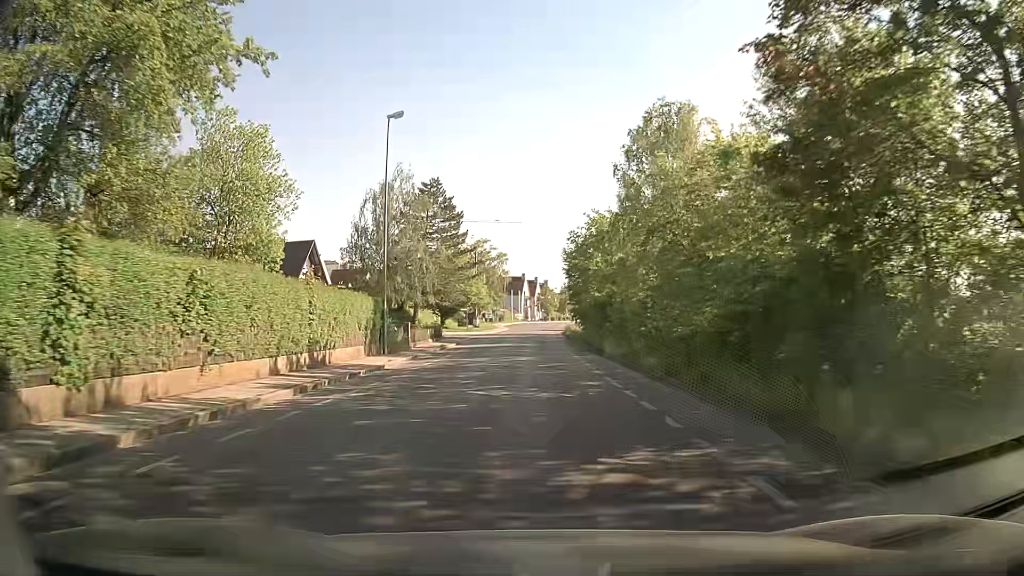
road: tertiary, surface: asphalt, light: Day
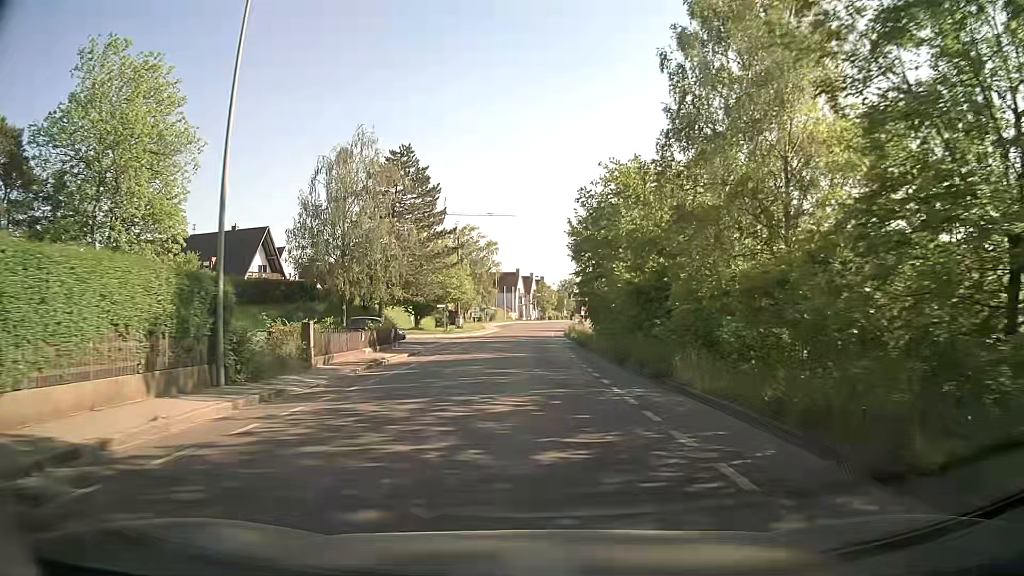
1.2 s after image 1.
(+0.1, +15.4) m; +1°
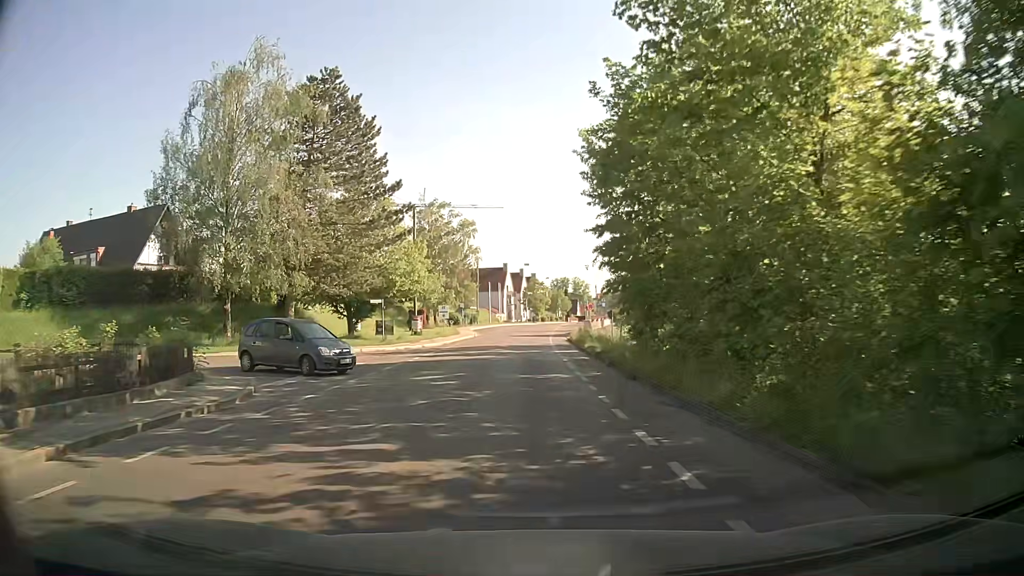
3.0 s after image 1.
(+0.2, +21.9) m; +1°
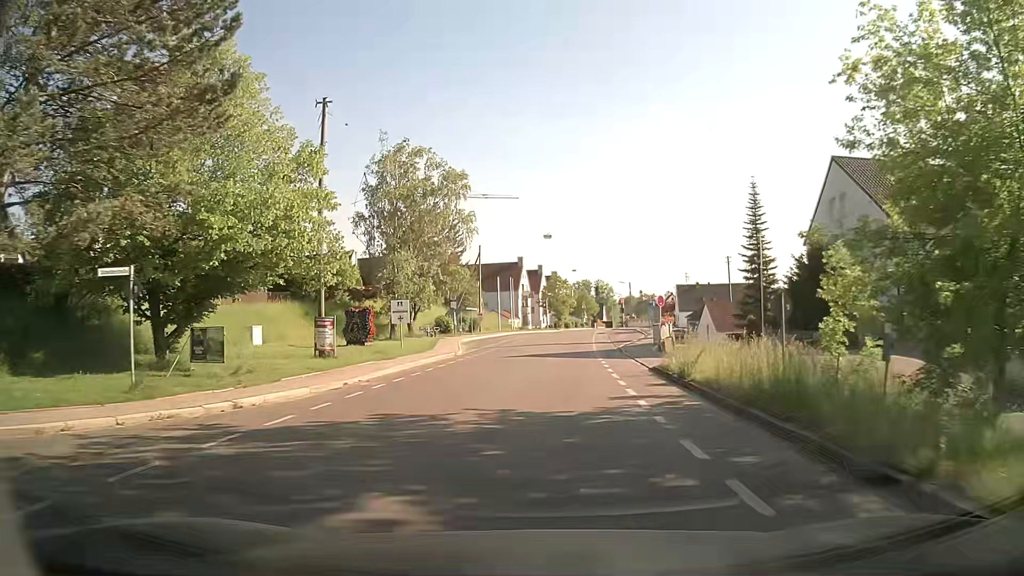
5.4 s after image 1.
(-0.7, +26.8) m; -2°
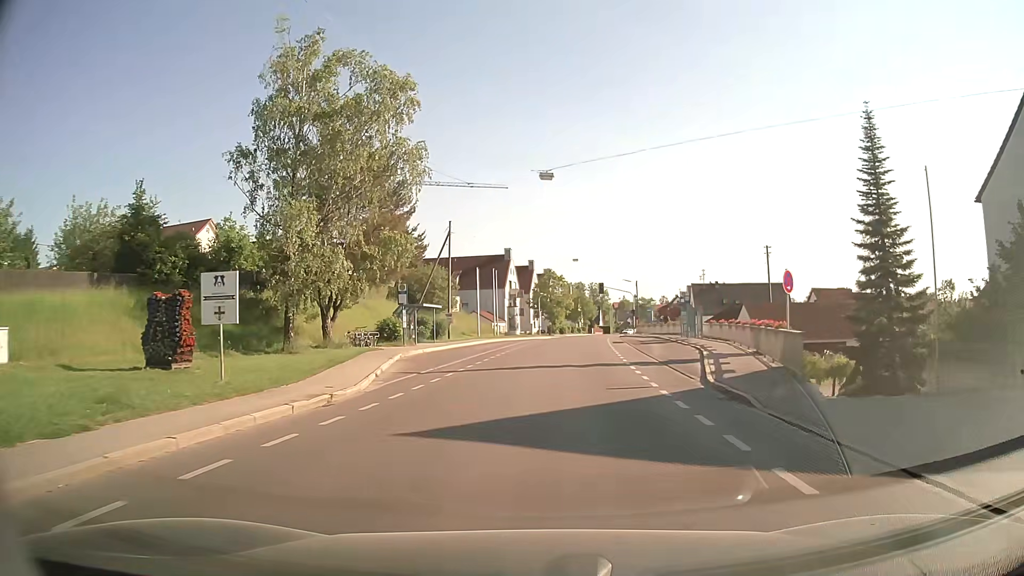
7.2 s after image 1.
(+0.1, +19.6) m; +1°
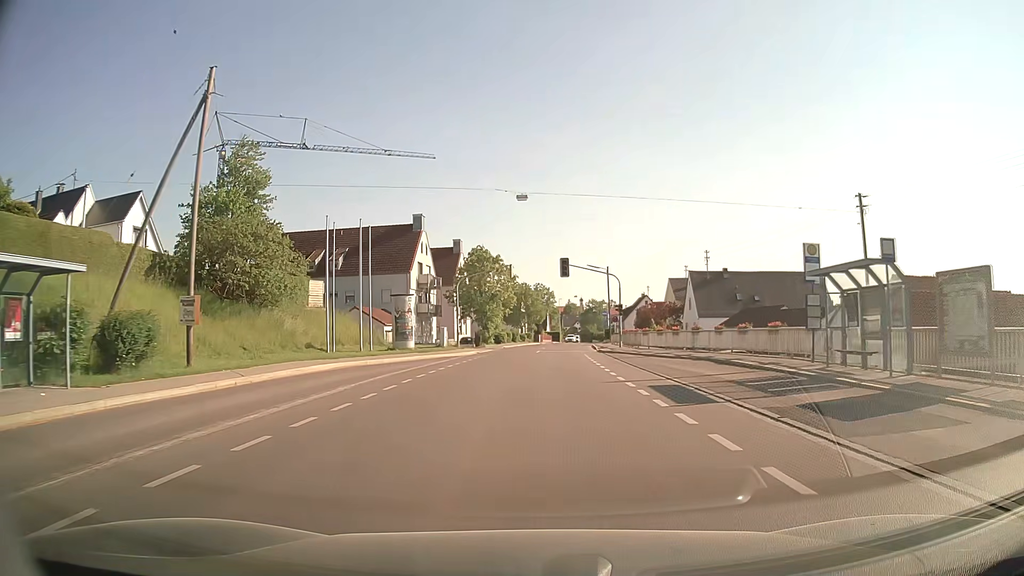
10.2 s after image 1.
(+1.6, +34.5) m; +5°
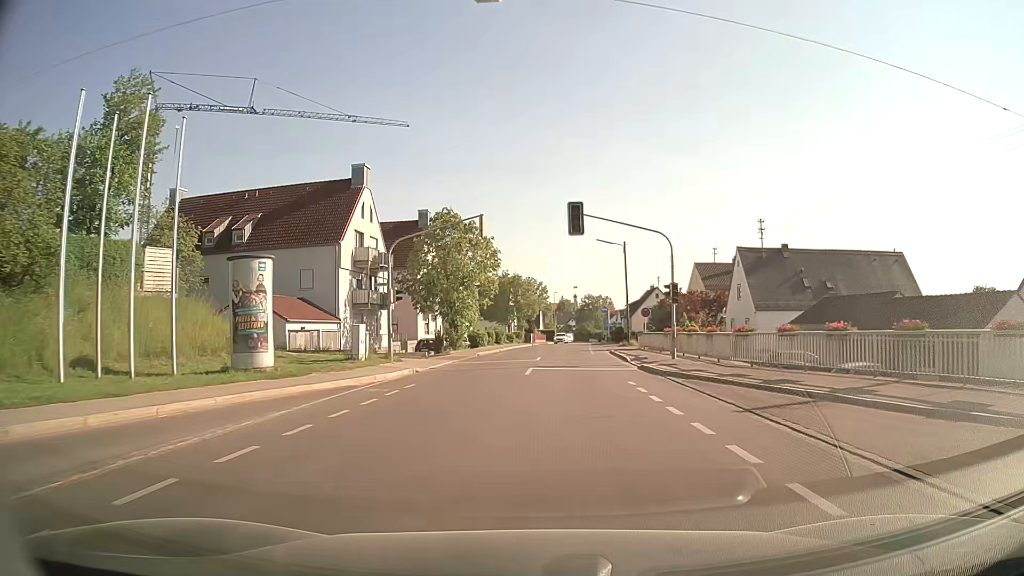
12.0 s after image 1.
(+0.1, +20.6) m; +1°
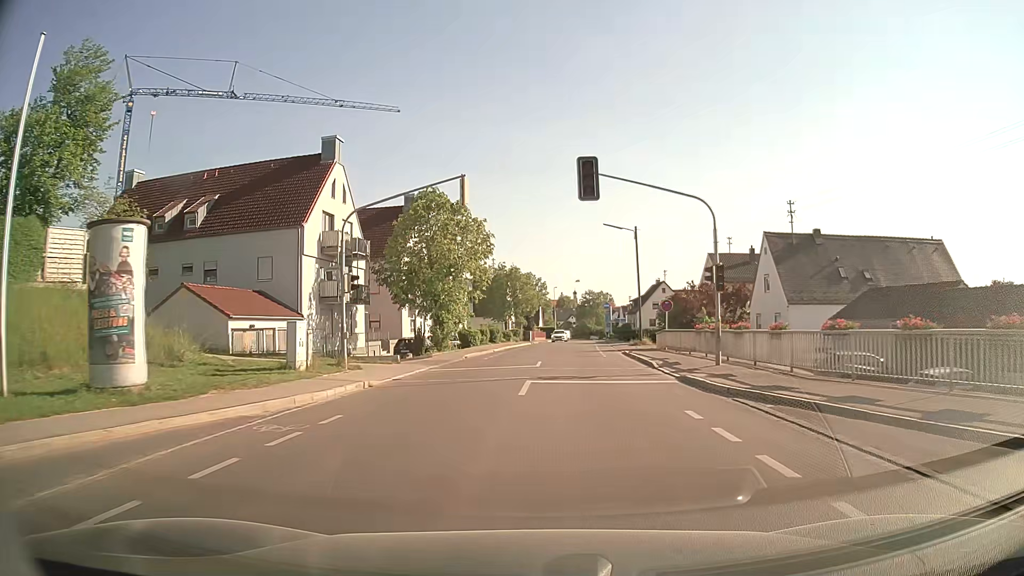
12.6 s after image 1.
(0.0, +6.8) m; 0°
(0, +10) (+1, +20) (+1, +30) (+2, +40) (+3, +50) (+4, +60) (+4, +70) (+5, +80) (+6, +90) (+7, +100) m
